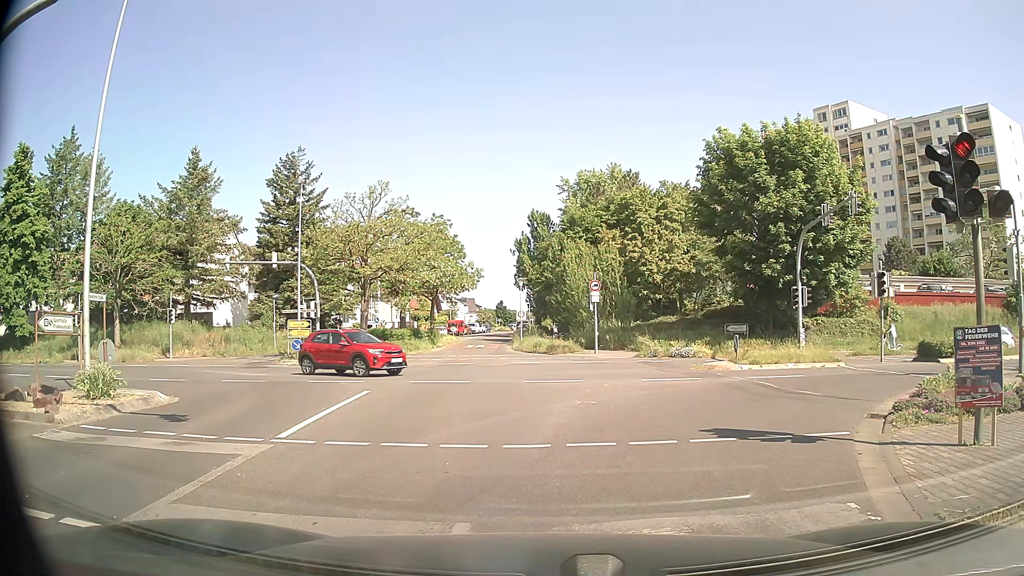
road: tertiary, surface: asphalt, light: Day
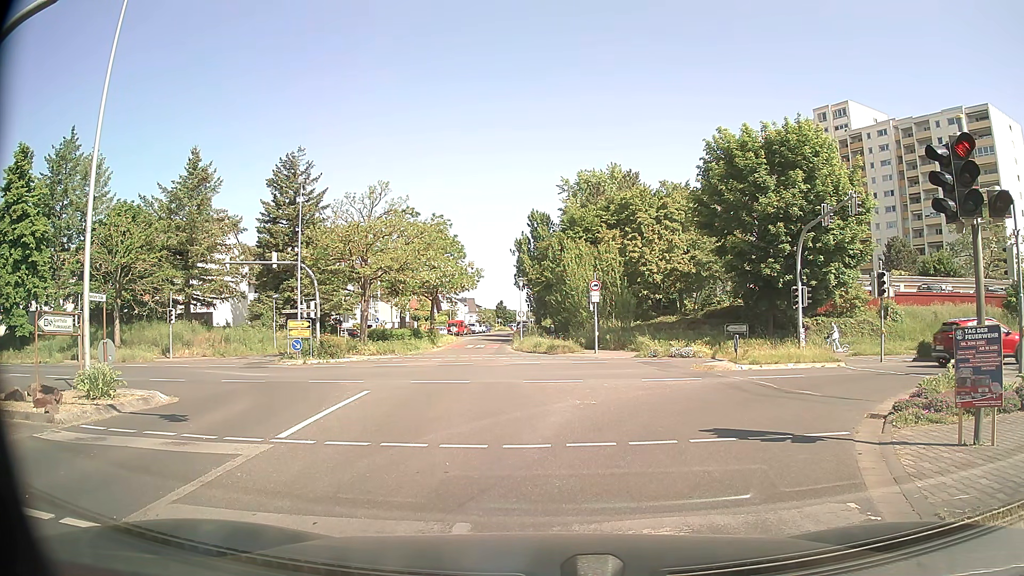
(0.0, 0.0) m; 0°
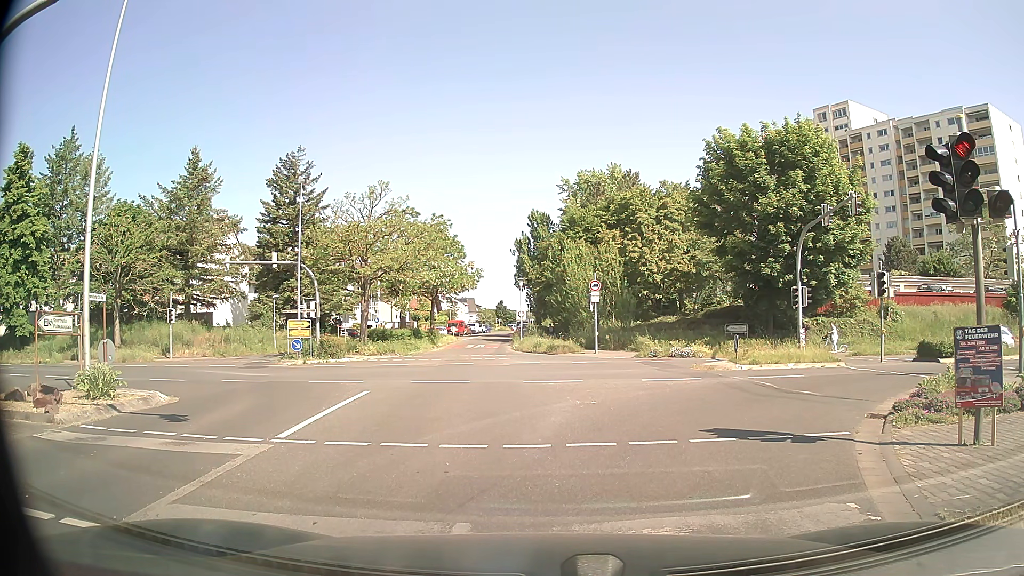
(0.0, 0.0) m; 0°
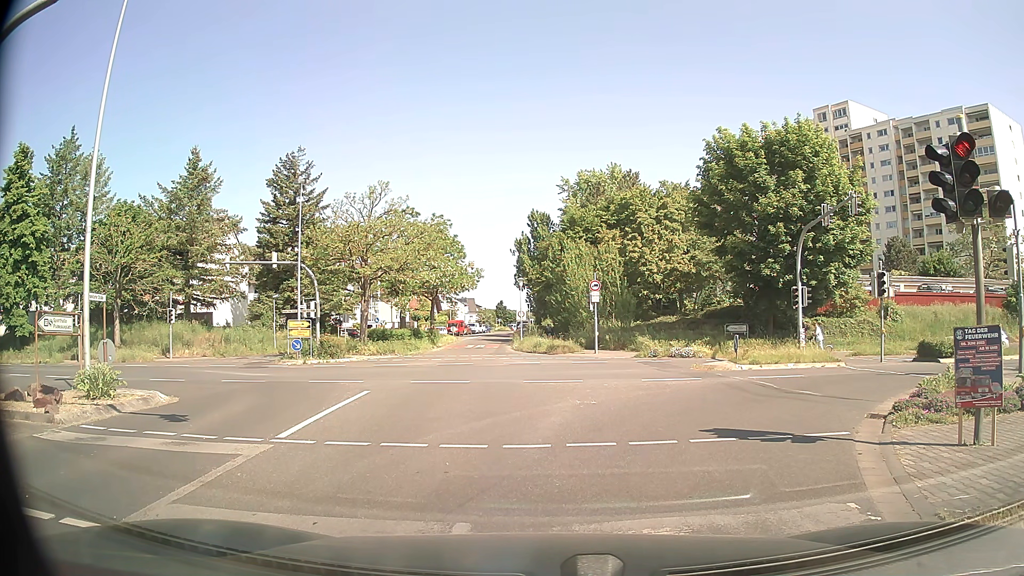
(0.0, 0.0) m; 0°
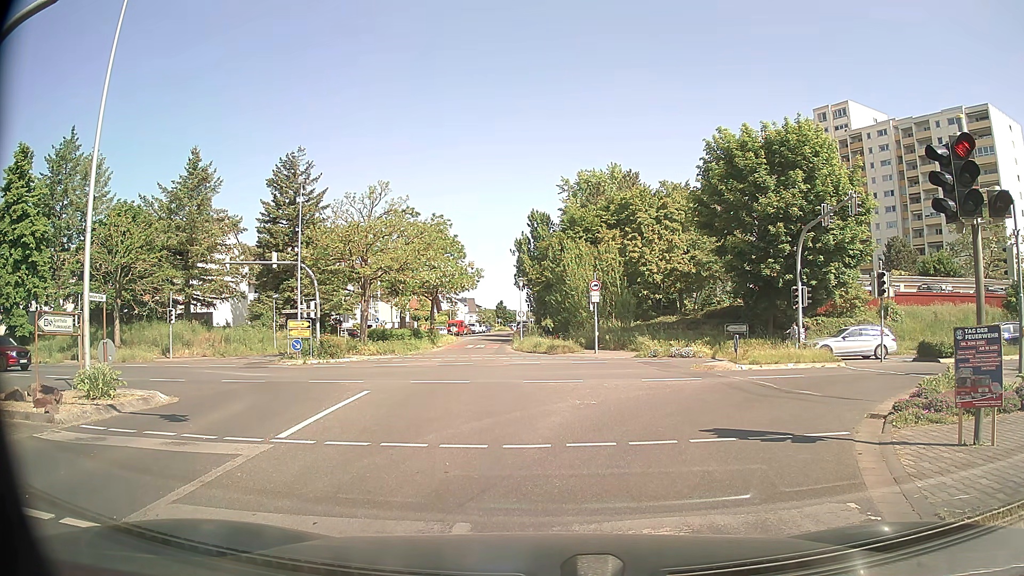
(0.0, 0.0) m; 0°
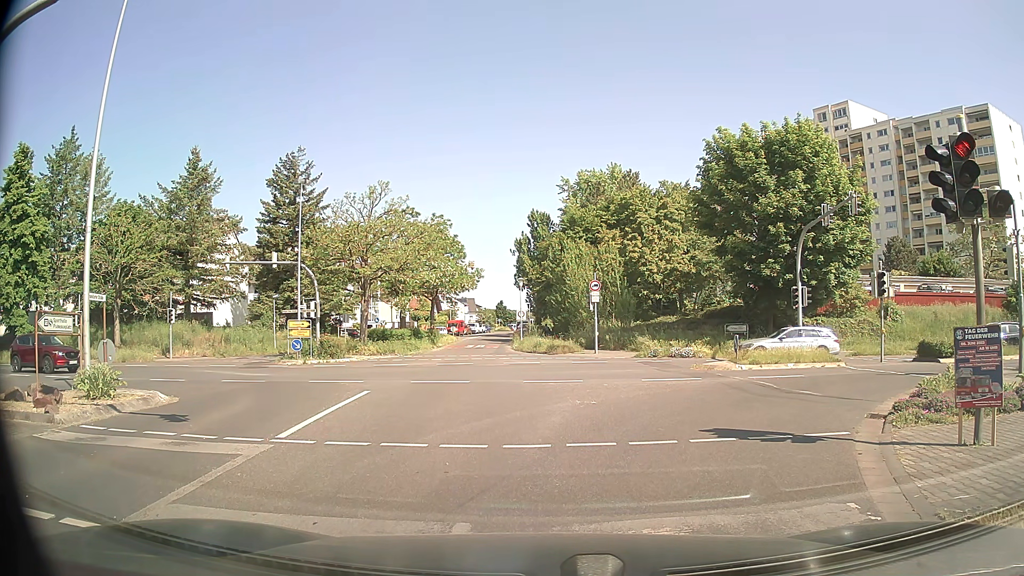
(0.0, 0.0) m; 0°
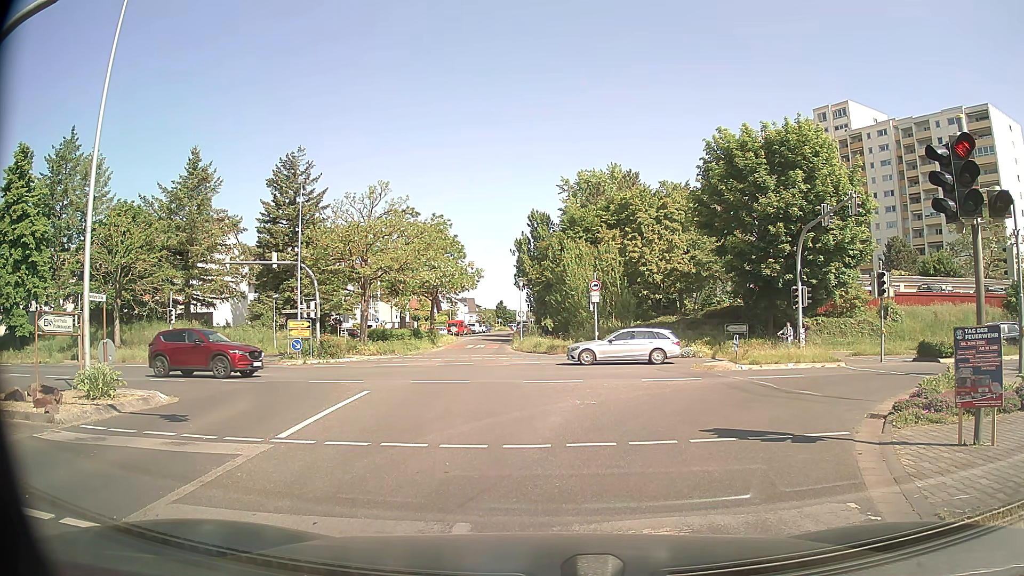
(0.0, 0.0) m; 0°
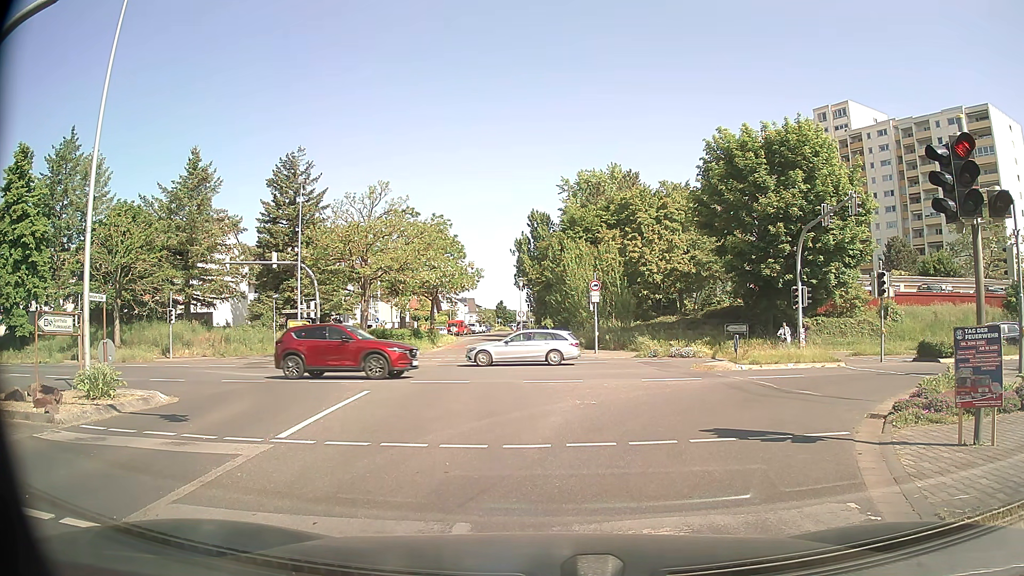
(0.0, 0.0) m; 0°
